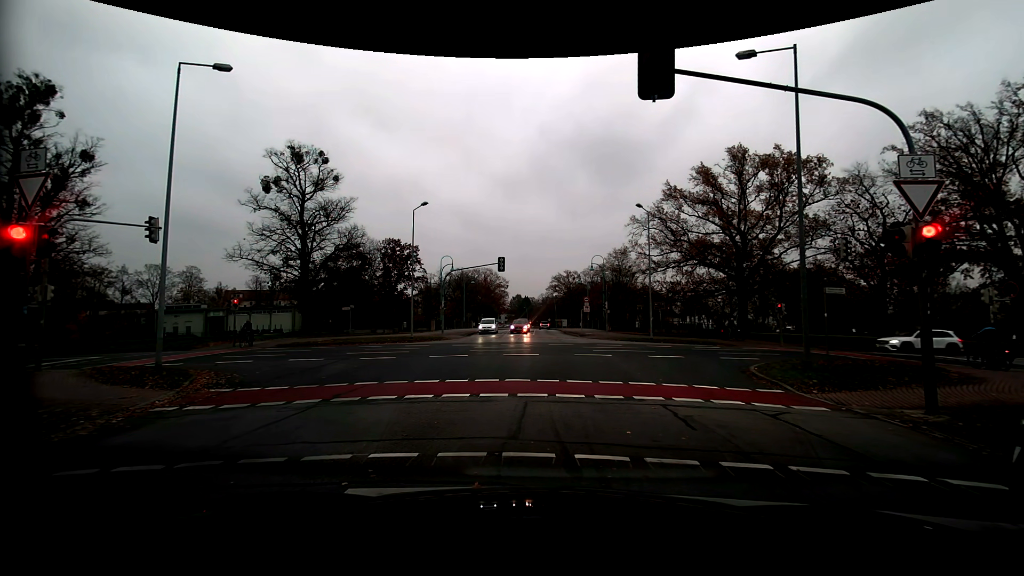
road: residential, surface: asphalt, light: Day
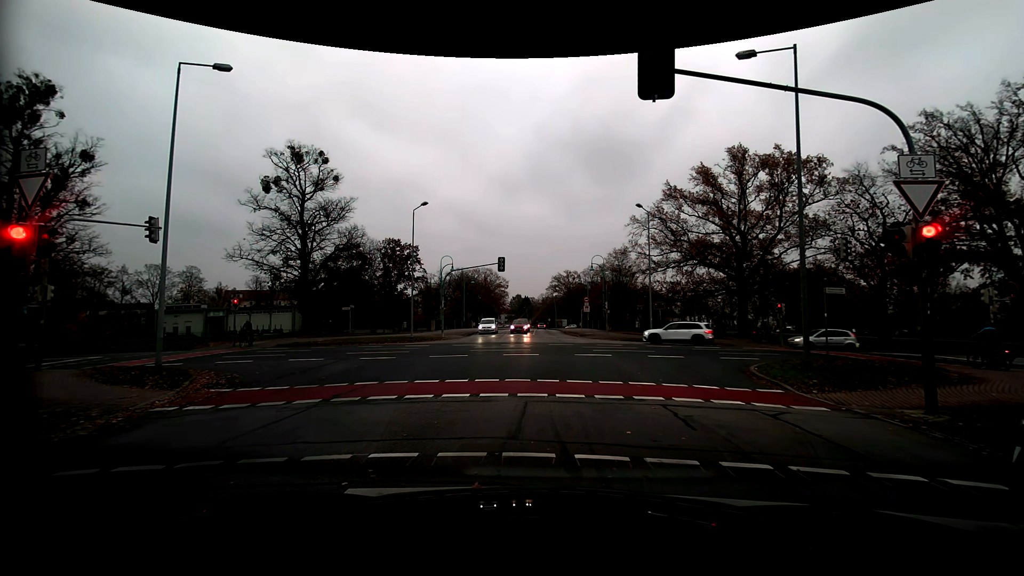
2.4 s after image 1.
(0.0, 0.0) m; 0°
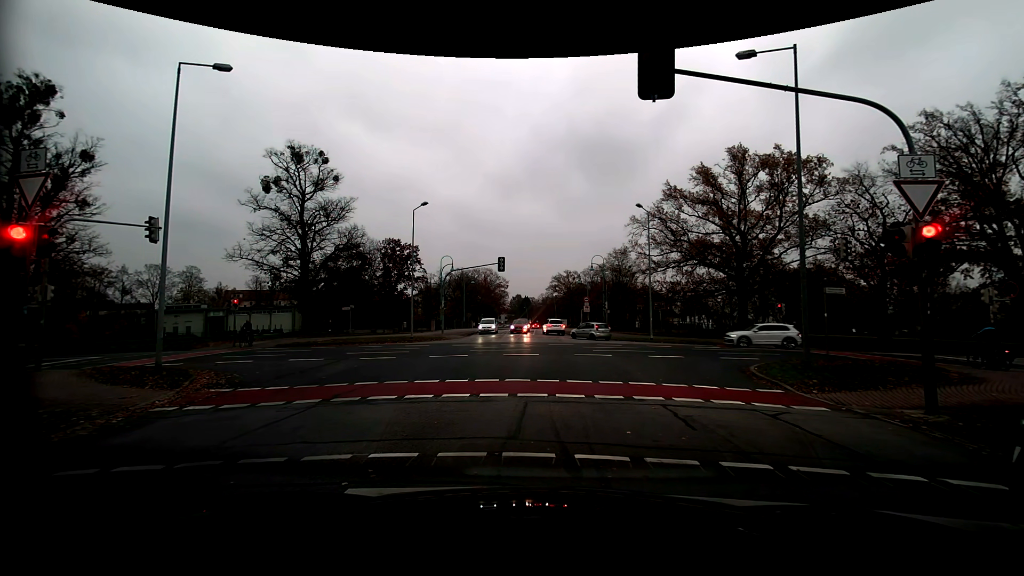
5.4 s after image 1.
(0.0, 0.0) m; 0°
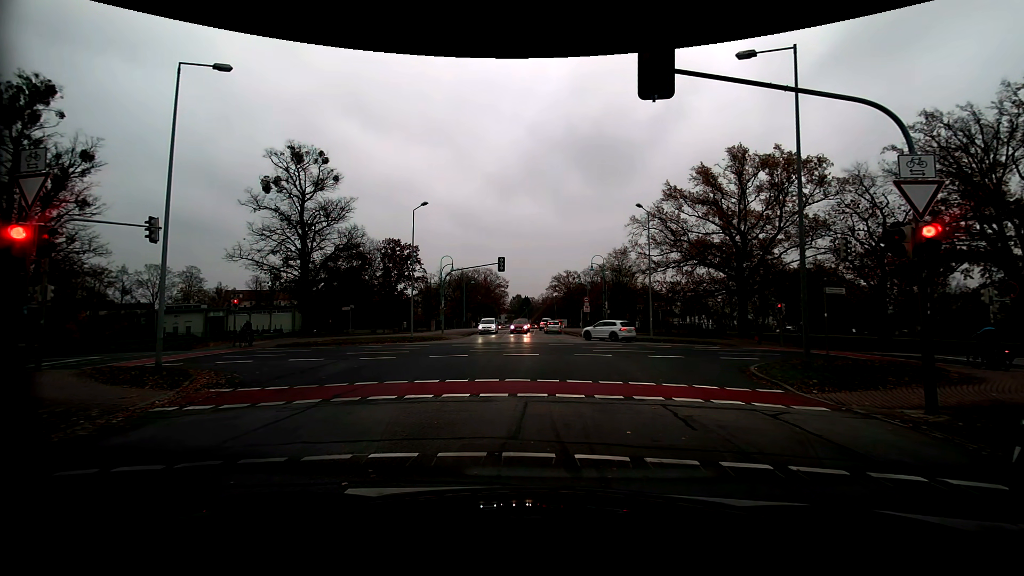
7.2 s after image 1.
(0.0, 0.0) m; 0°
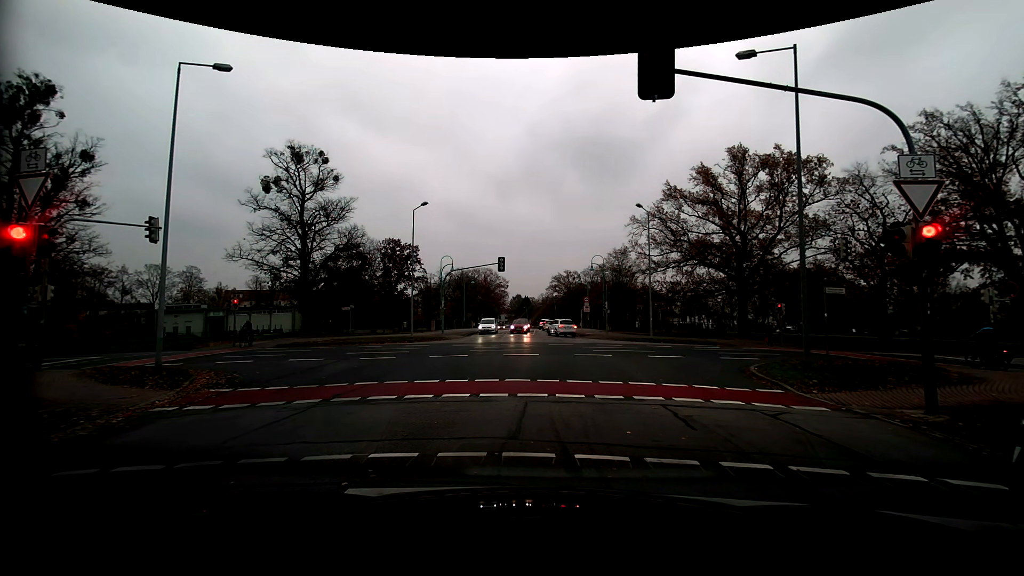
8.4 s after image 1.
(0.0, 0.0) m; 0°
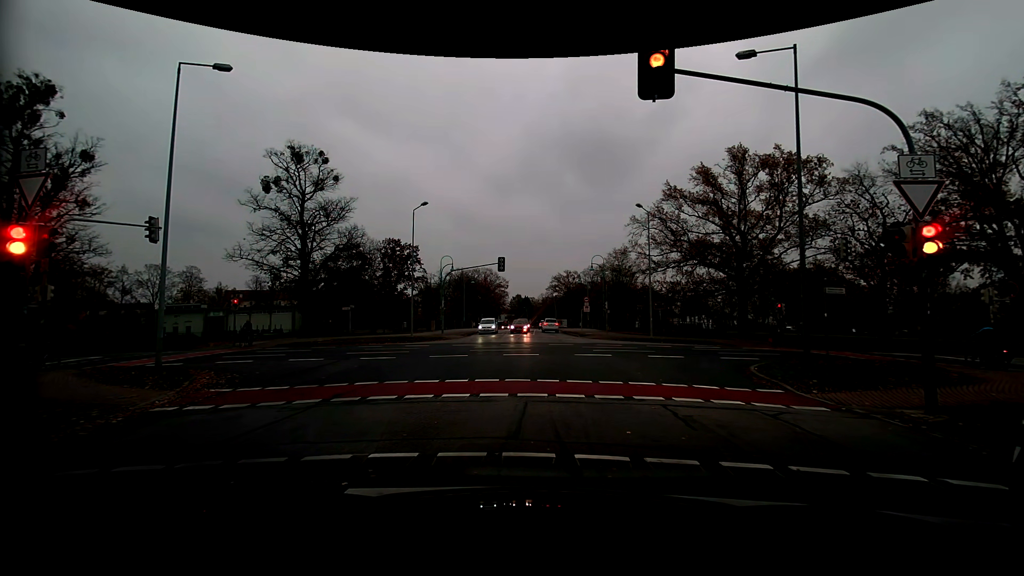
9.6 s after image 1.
(0.0, 0.0) m; 0°
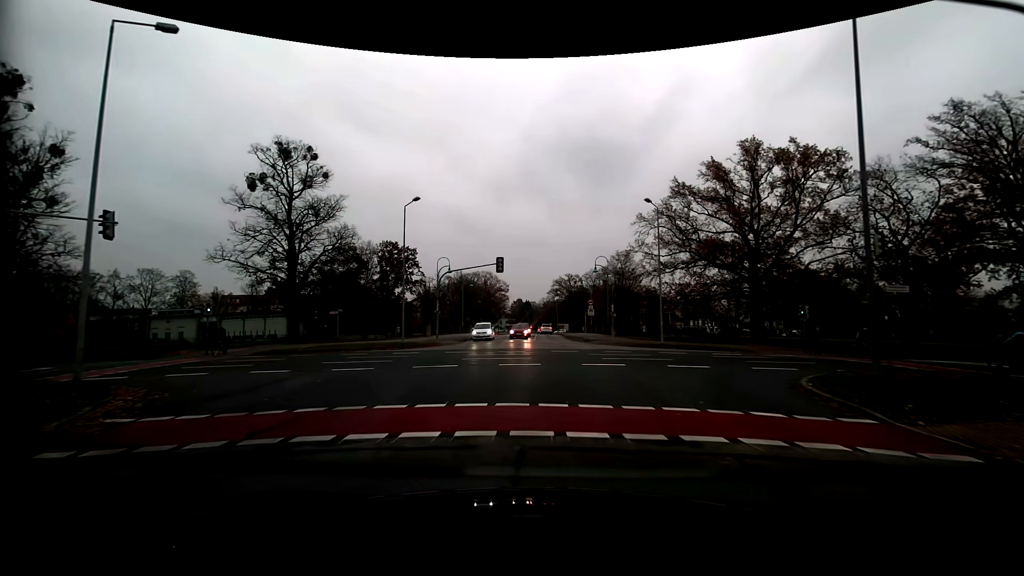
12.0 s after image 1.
(0.0, +3.6) m; +1°
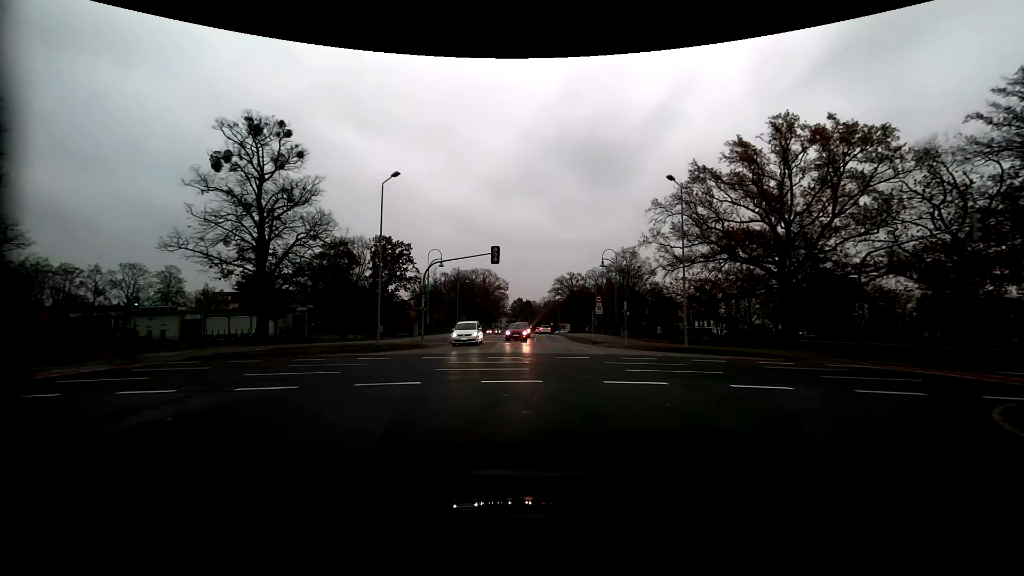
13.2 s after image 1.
(-0.1, +6.3) m; 0°
(0, +10) (+1, +20) (+1, +30) (+1, +40) (+1, +50) (+1, +60) (+1, +70) (+1, +80) (+1, +90) (+1, +100) m
